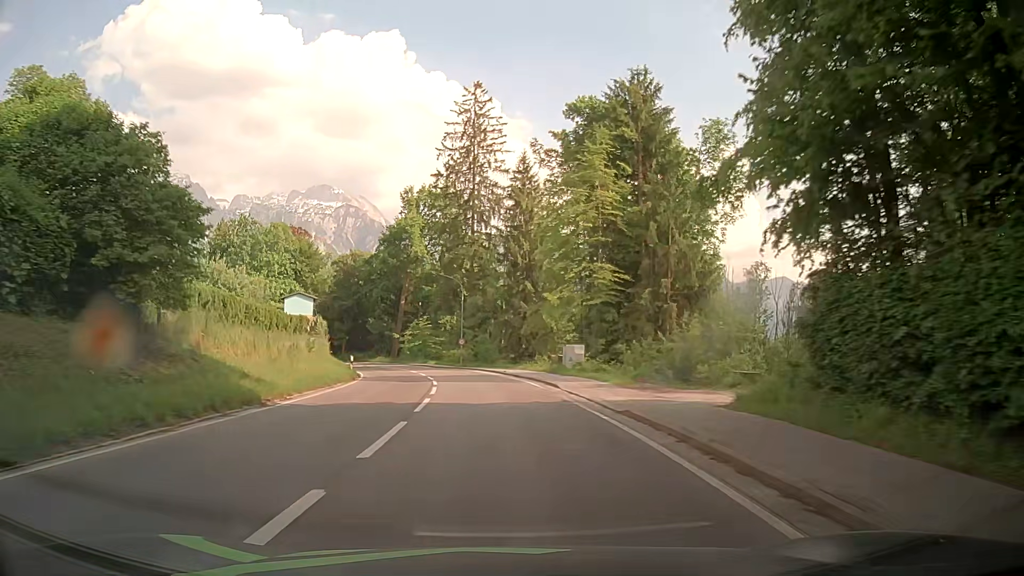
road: secondary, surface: asphalt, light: Day
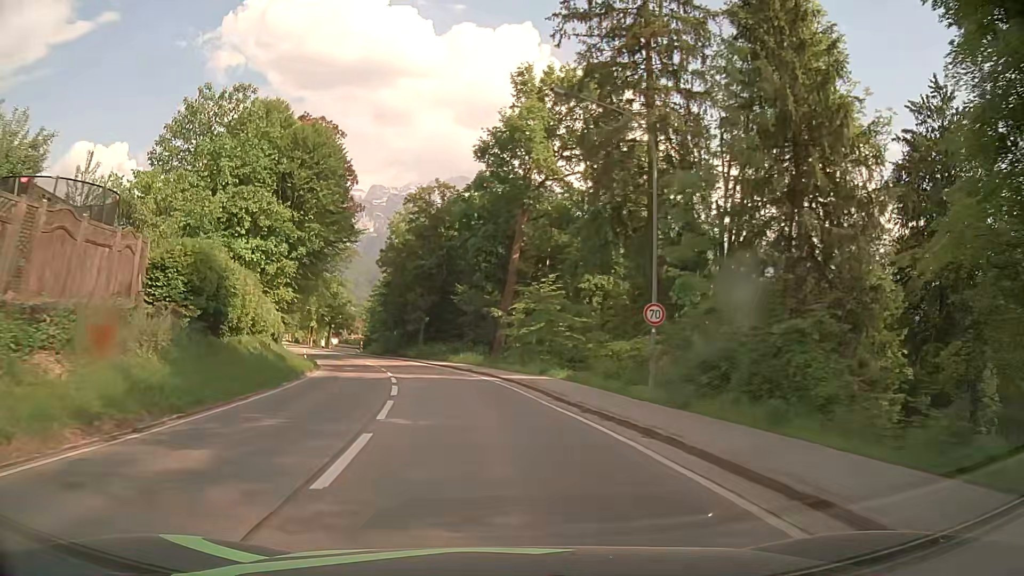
(-3.9, +43.7) m; -11°
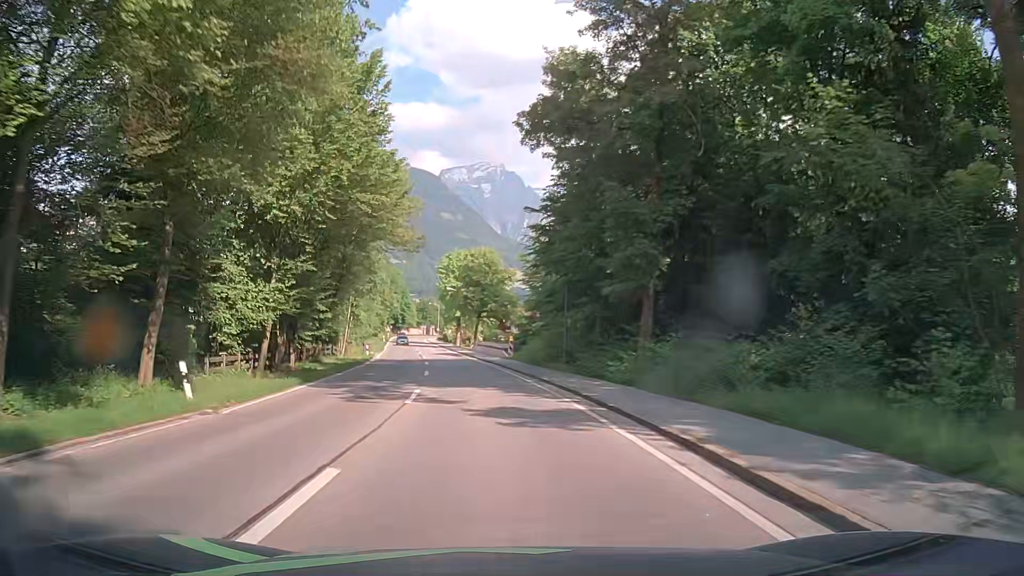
(-6.6, +44.8) m; -16°
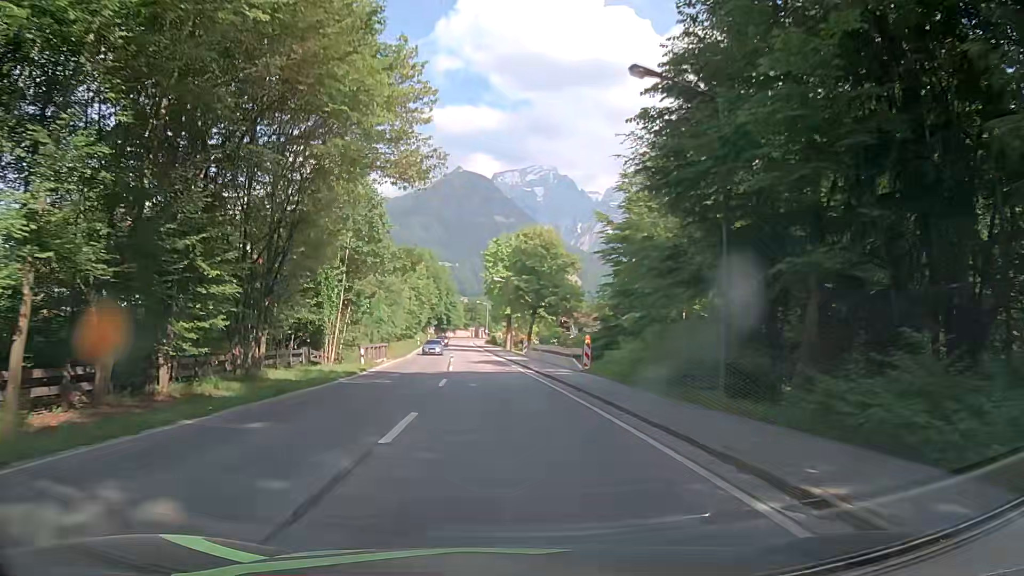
(-0.8, +18.4) m; -5°
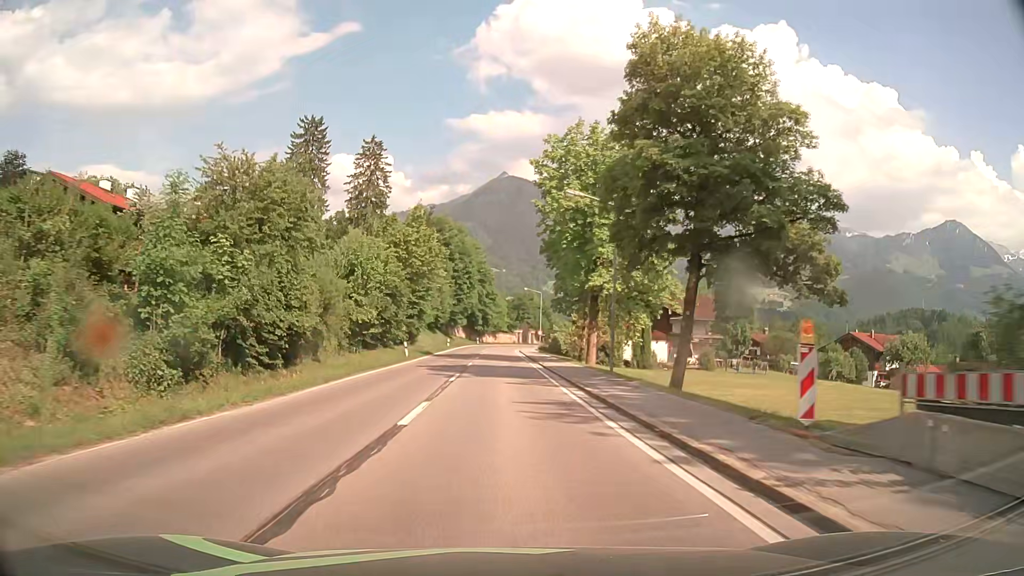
(-2.1, +45.7) m; -5°
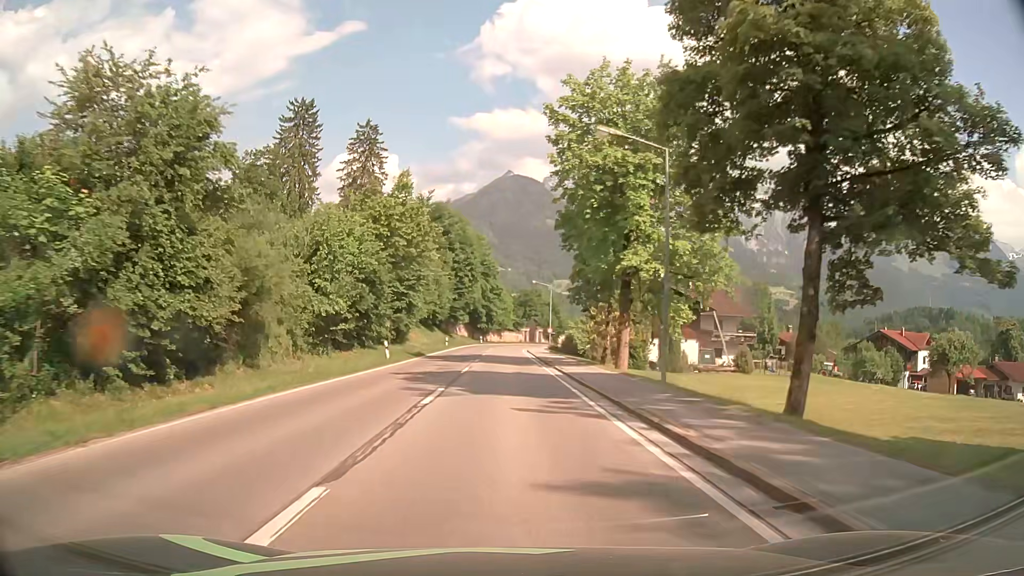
(0.0, +9.1) m; 0°
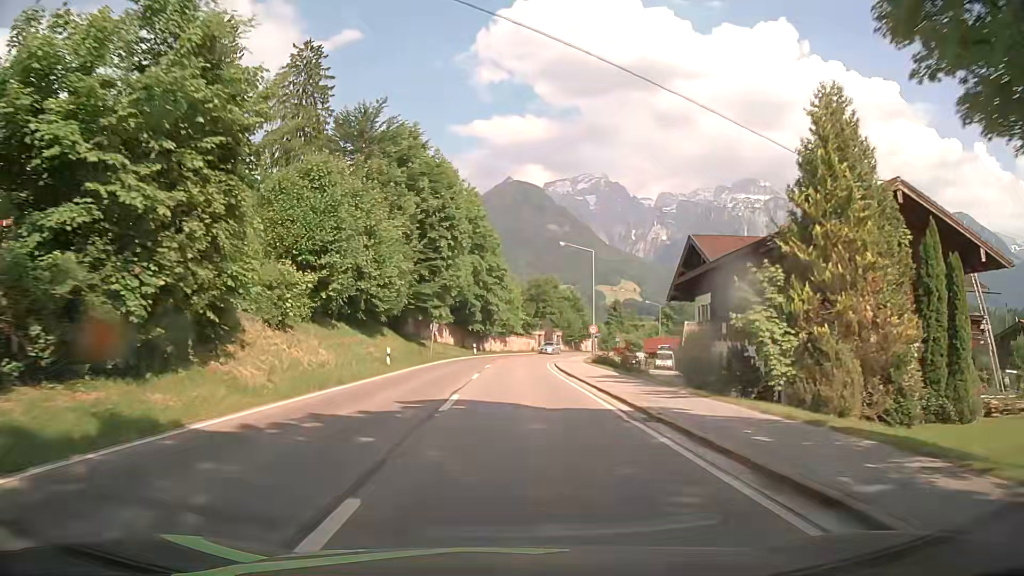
(-0.3, +36.4) m; 0°
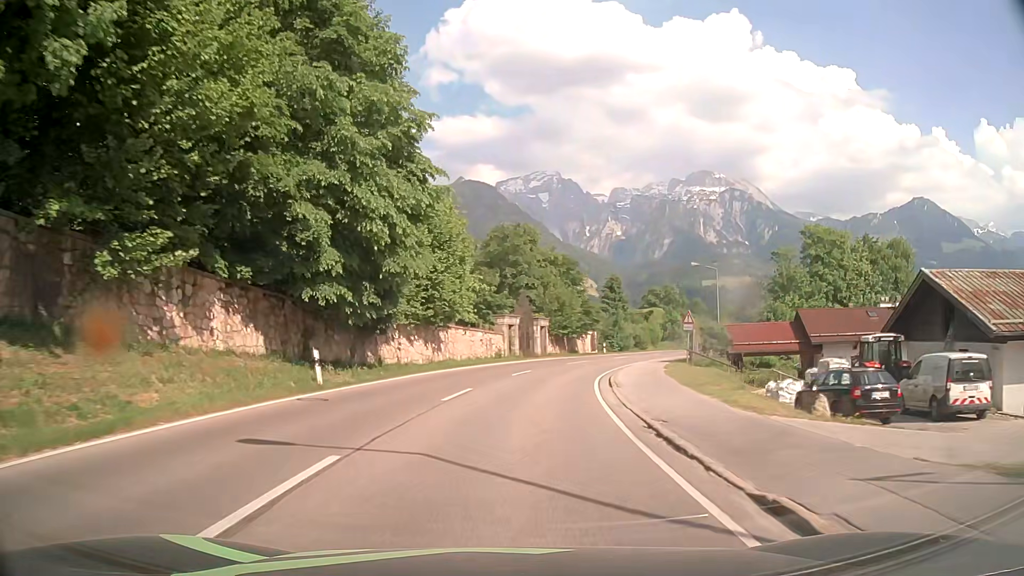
(+0.9, +45.5) m; +3°
(0, +10) (+1, +20) (+2, +30) (+5, +40) (+9, +49) (+13, +58) (+18, +67) (+23, +75) (+28, +84) (+33, +92) m
